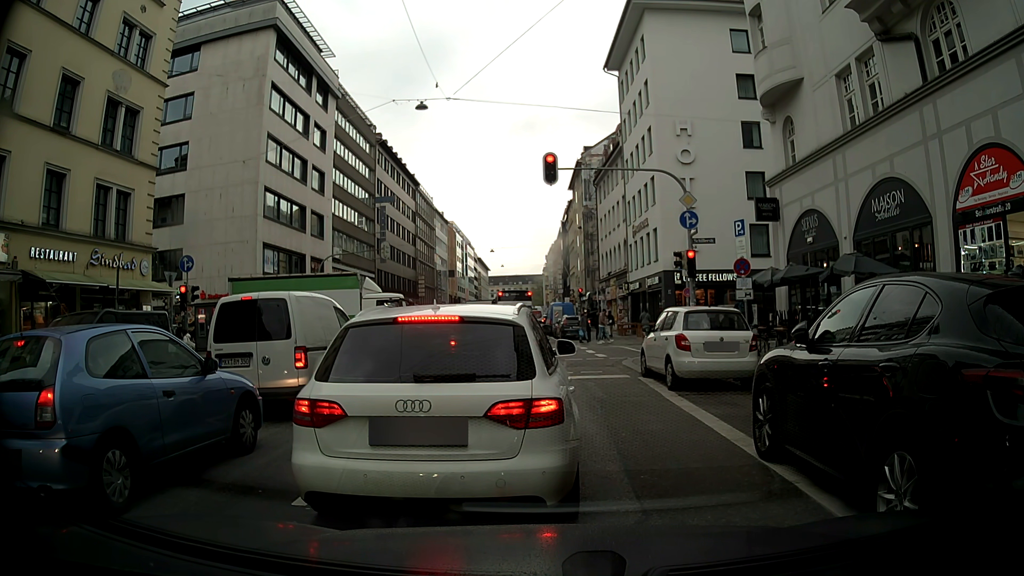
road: secondary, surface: asphalt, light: Day
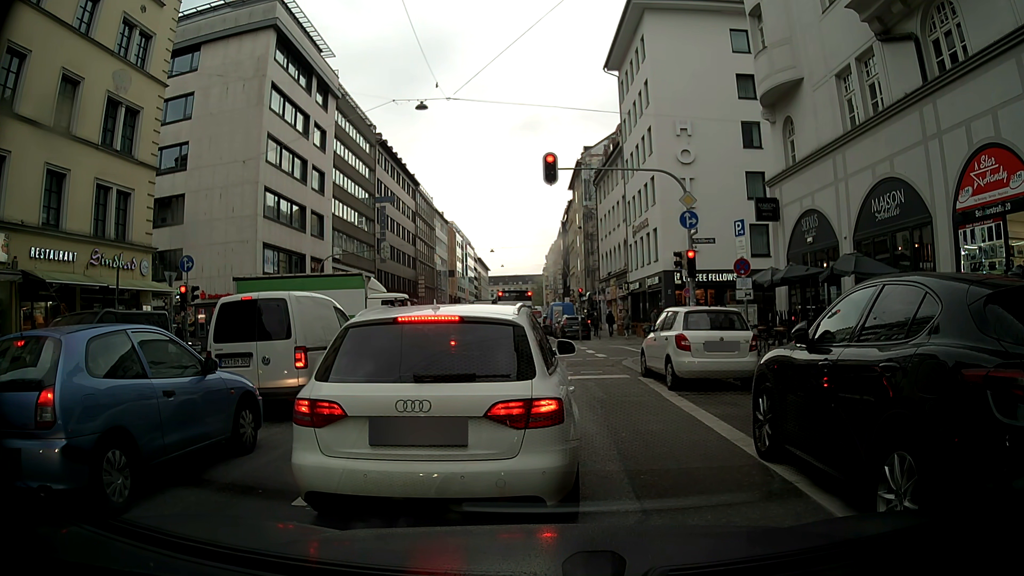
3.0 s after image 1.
(0.0, 0.0) m; 0°
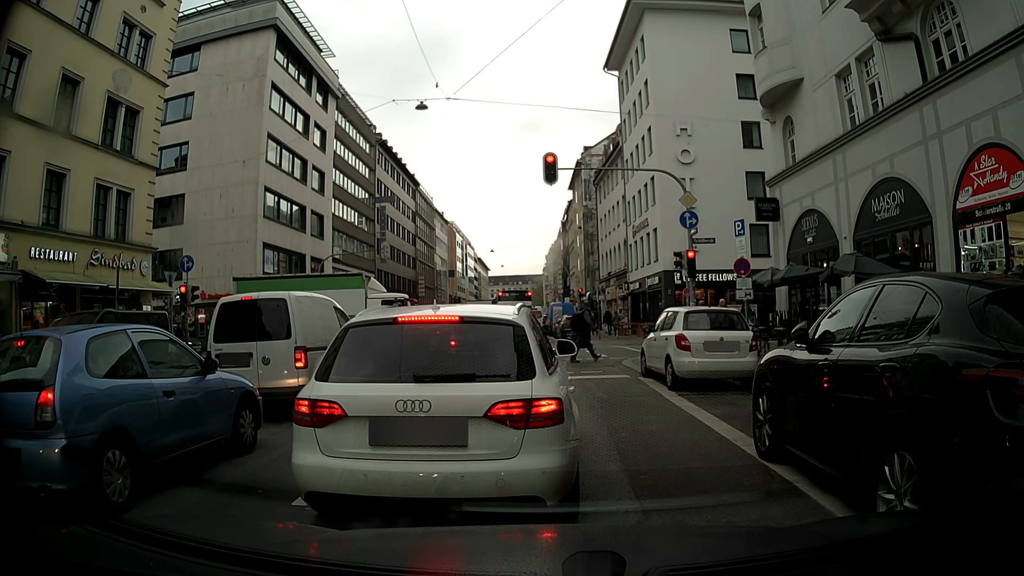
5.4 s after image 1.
(0.0, 0.0) m; 0°
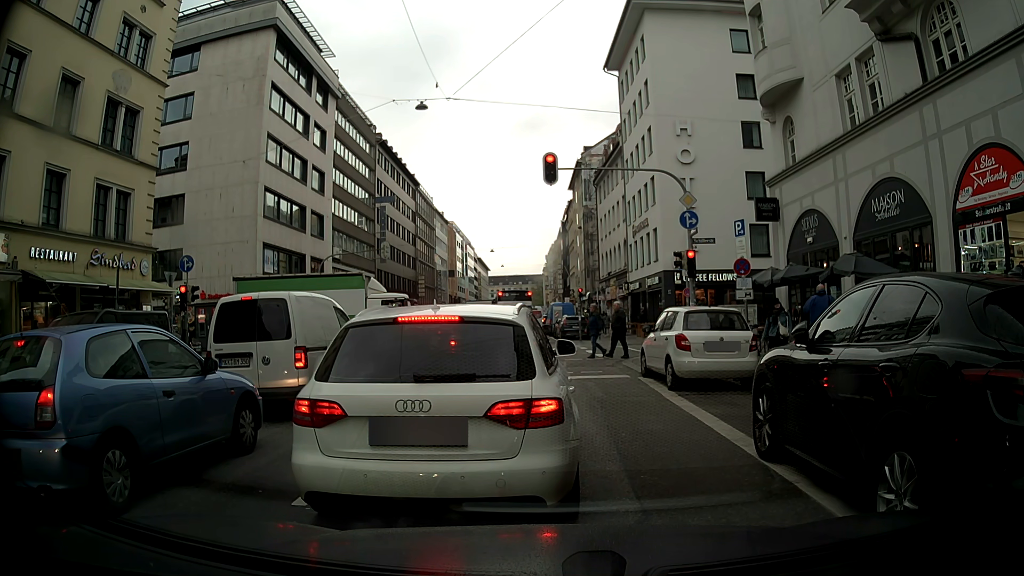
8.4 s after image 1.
(0.0, 0.0) m; 0°
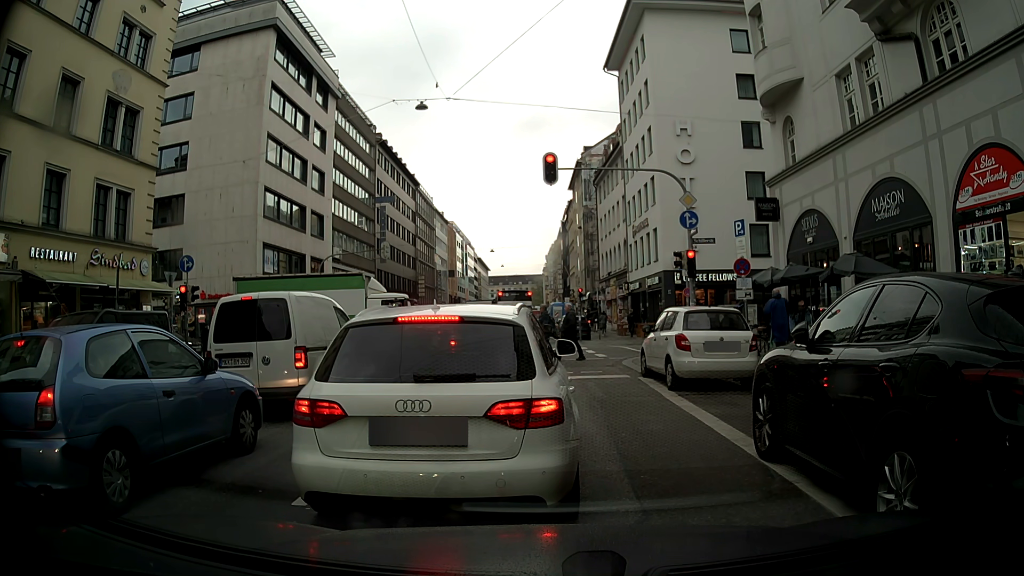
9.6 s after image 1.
(0.0, 0.0) m; 0°
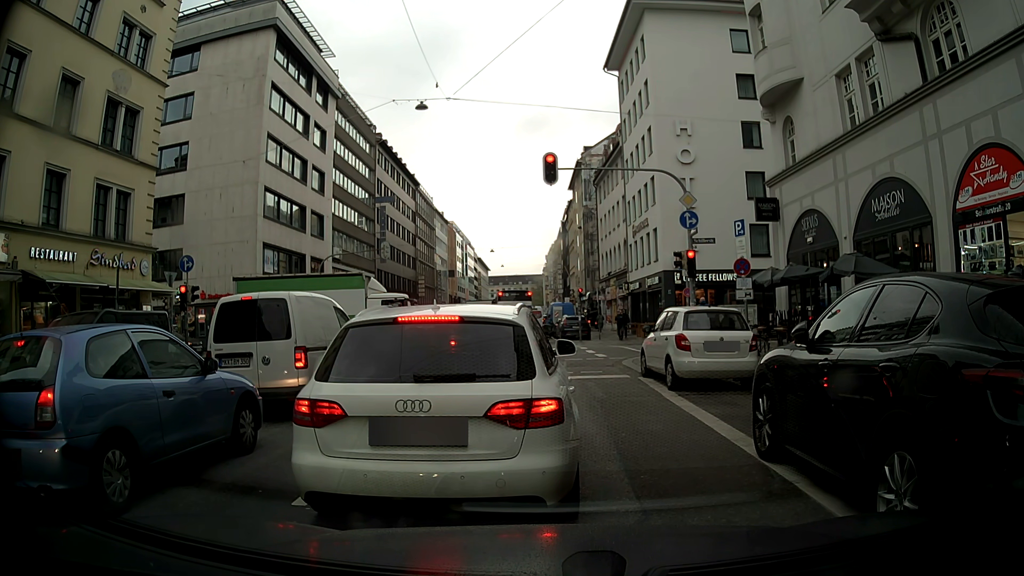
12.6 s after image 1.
(0.0, 0.0) m; 0°
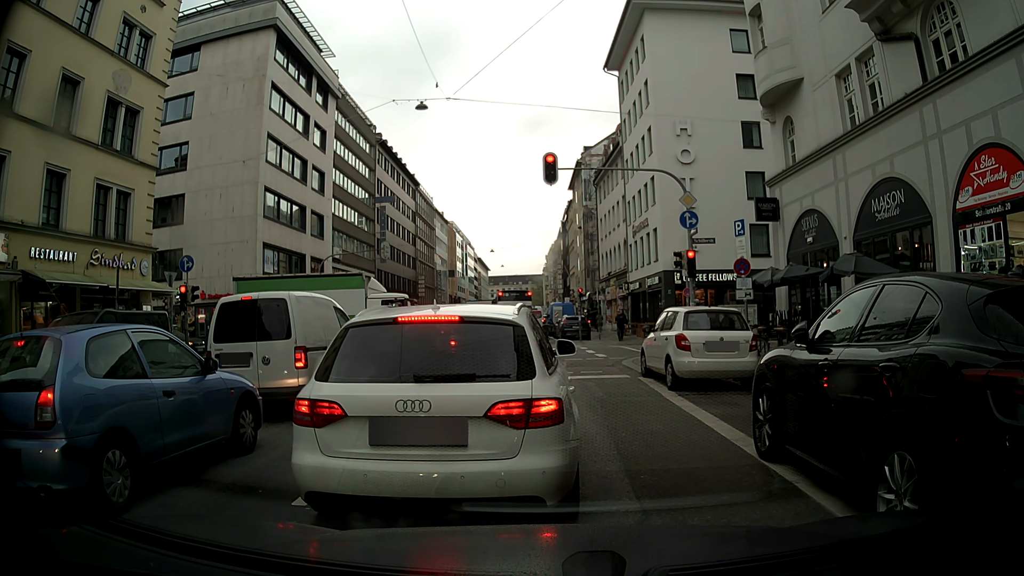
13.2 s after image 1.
(0.0, 0.0) m; 0°
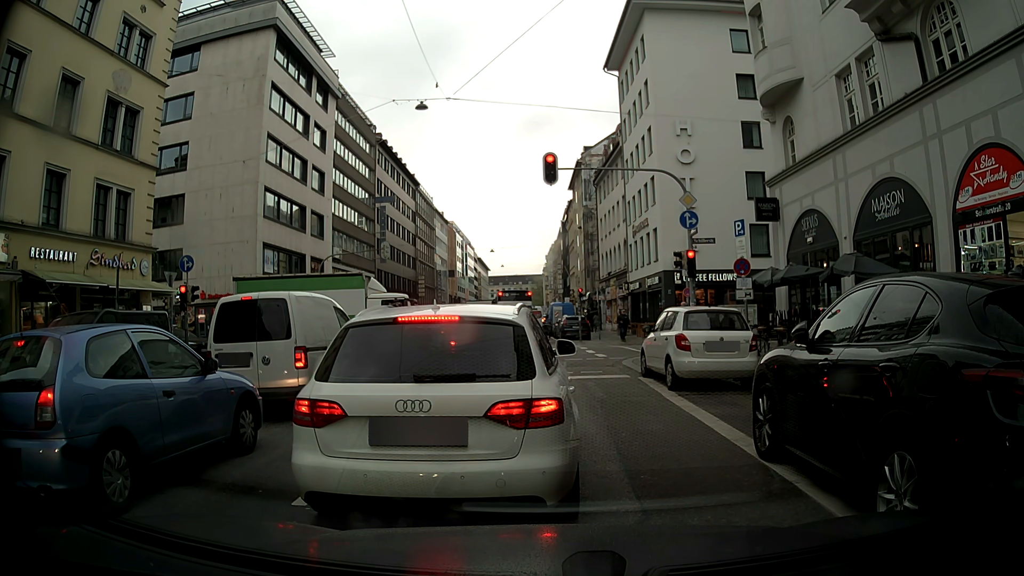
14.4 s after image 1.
(0.0, 0.0) m; 0°
